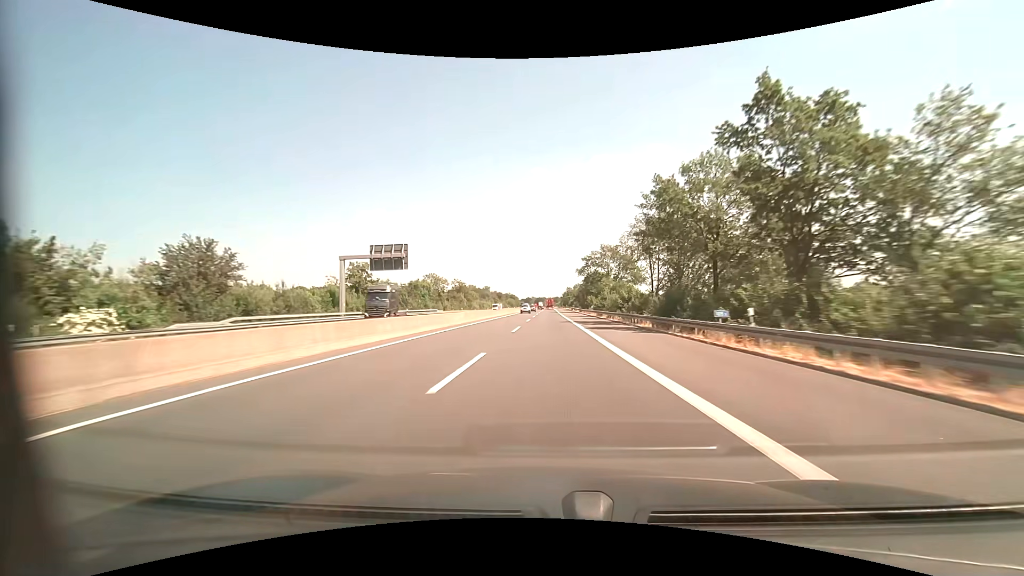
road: motorway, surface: asphalt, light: Day
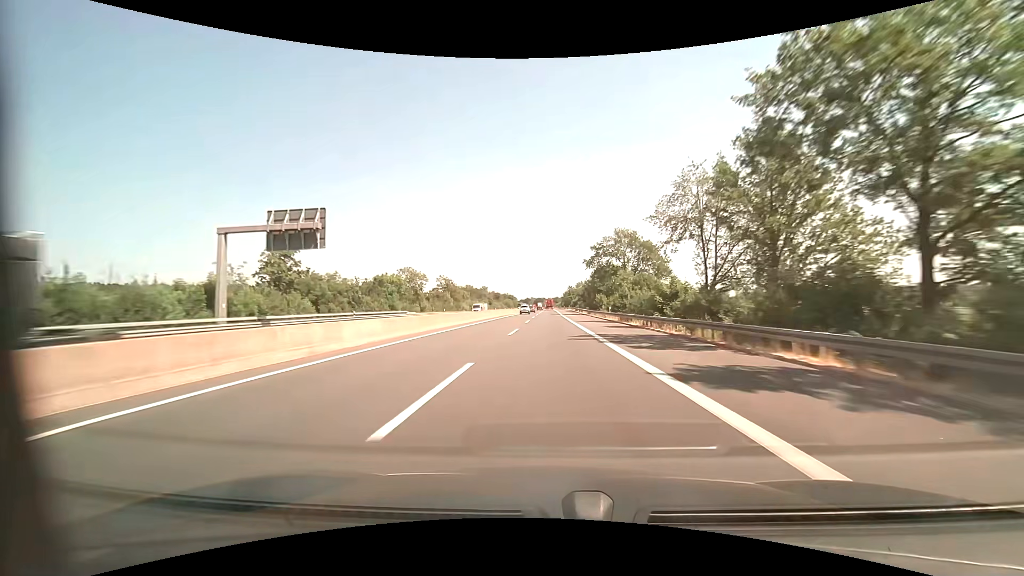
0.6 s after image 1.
(0.0, +20.7) m; 0°
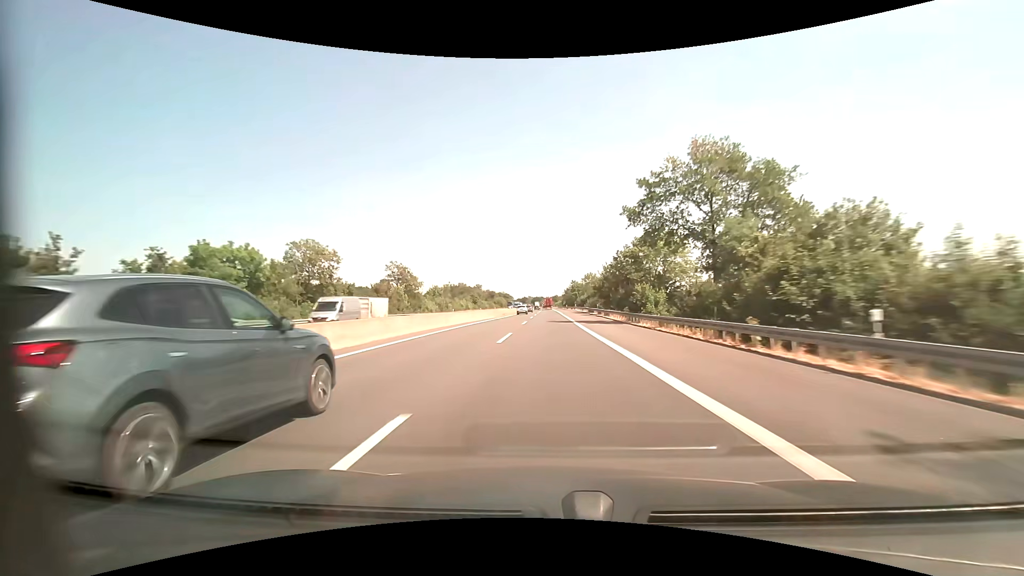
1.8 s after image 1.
(+0.1, +41.4) m; 0°
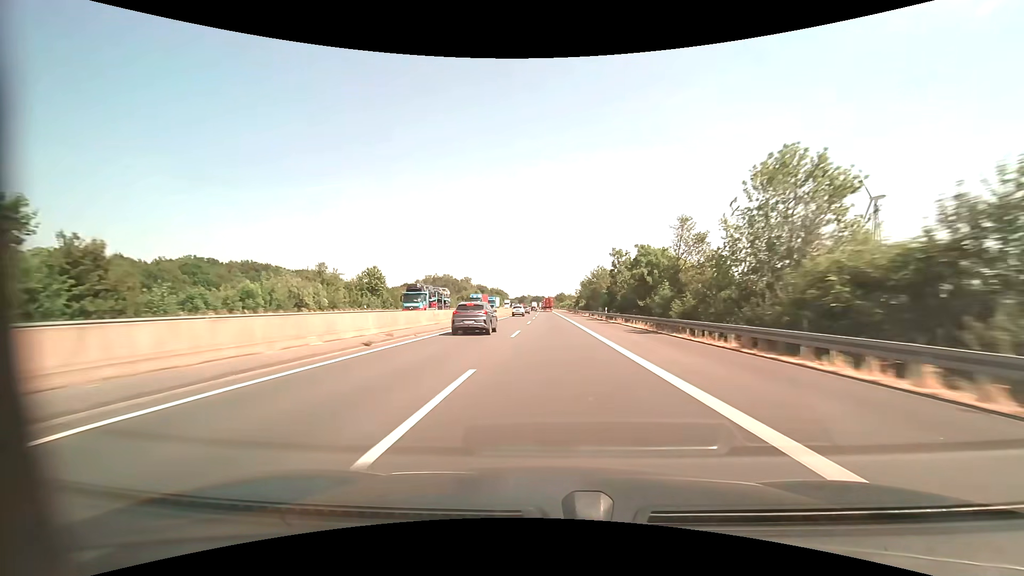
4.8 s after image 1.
(-0.1, +103.4) m; 0°
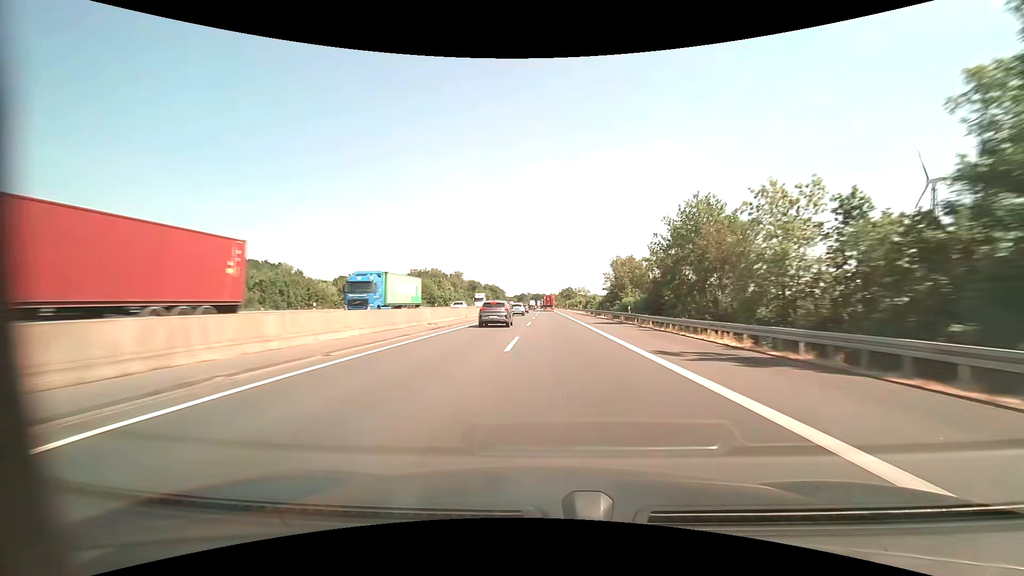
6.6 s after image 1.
(-0.3, +61.9) m; 0°
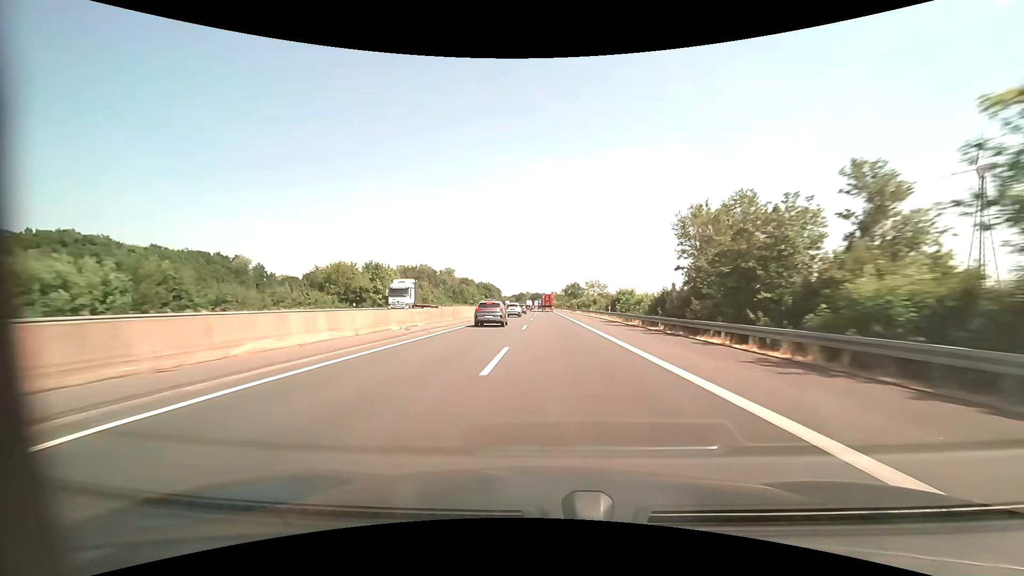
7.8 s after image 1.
(+0.1, +41.0) m; 0°
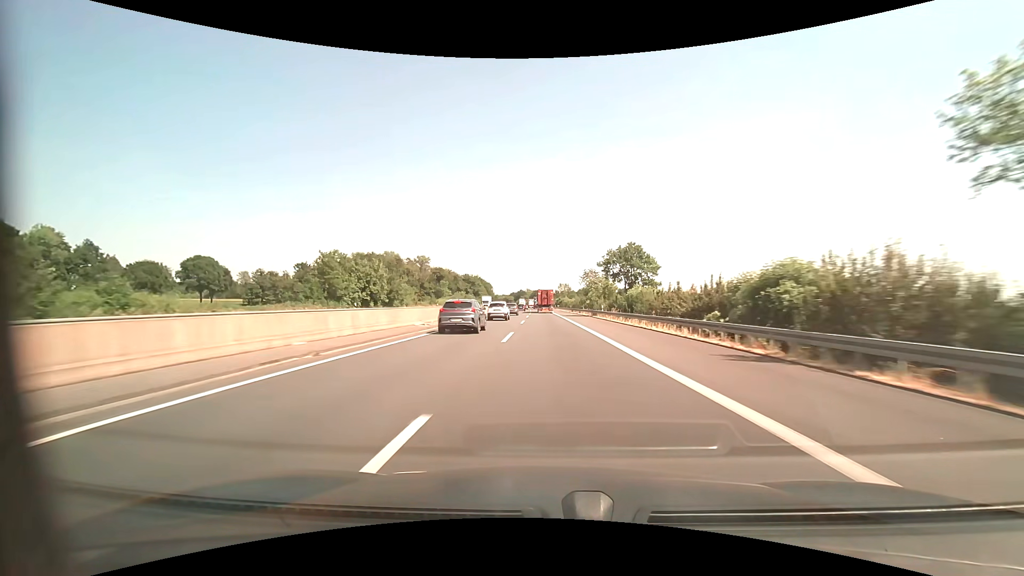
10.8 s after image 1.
(-0.2, +99.6) m; 0°
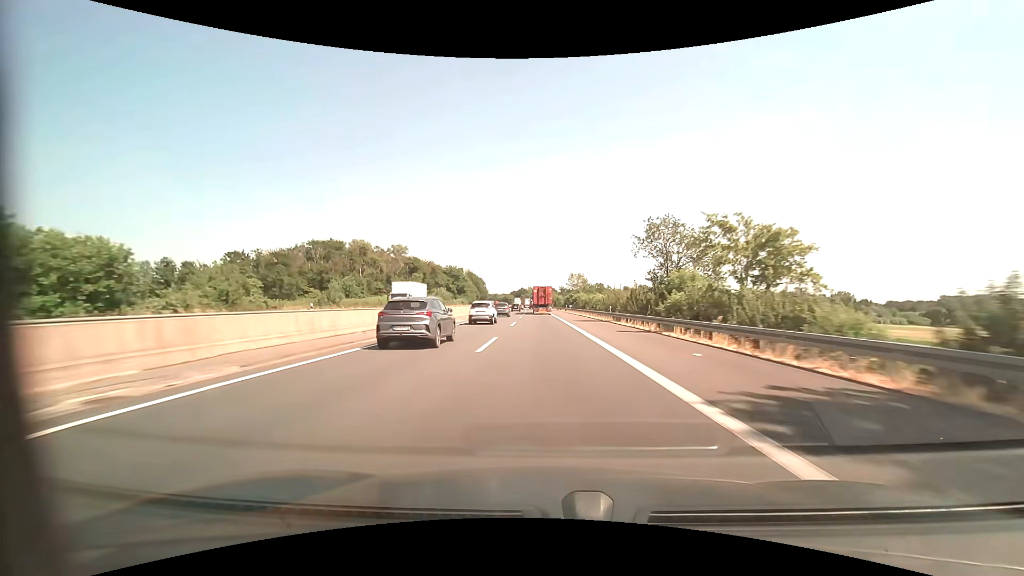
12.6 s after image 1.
(-0.2, +57.6) m; 0°
(0, +10) (0, +20) (0, +30) (0, +40) (0, +50) (0, +60) (0, +70) (-1, +80) (-1, +90) (-1, +100) m
